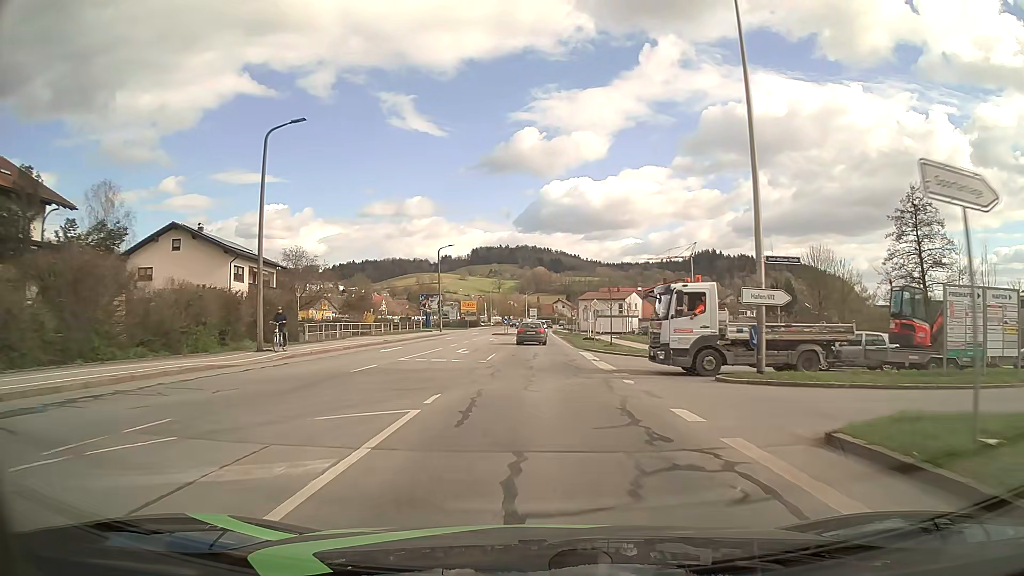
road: secondary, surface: asphalt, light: Day
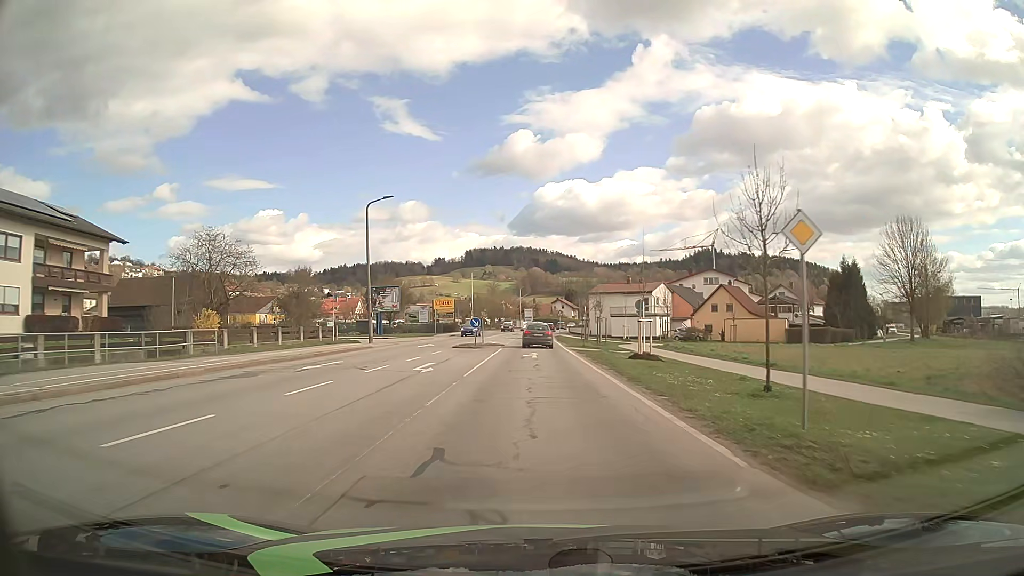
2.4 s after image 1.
(+0.1, +30.6) m; 0°
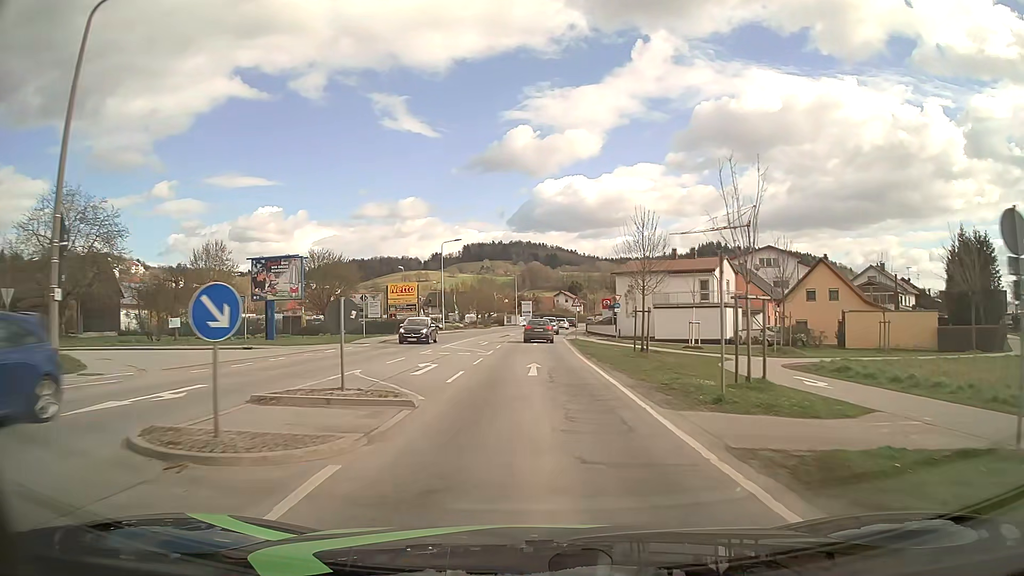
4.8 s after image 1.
(+0.1, +31.0) m; 0°
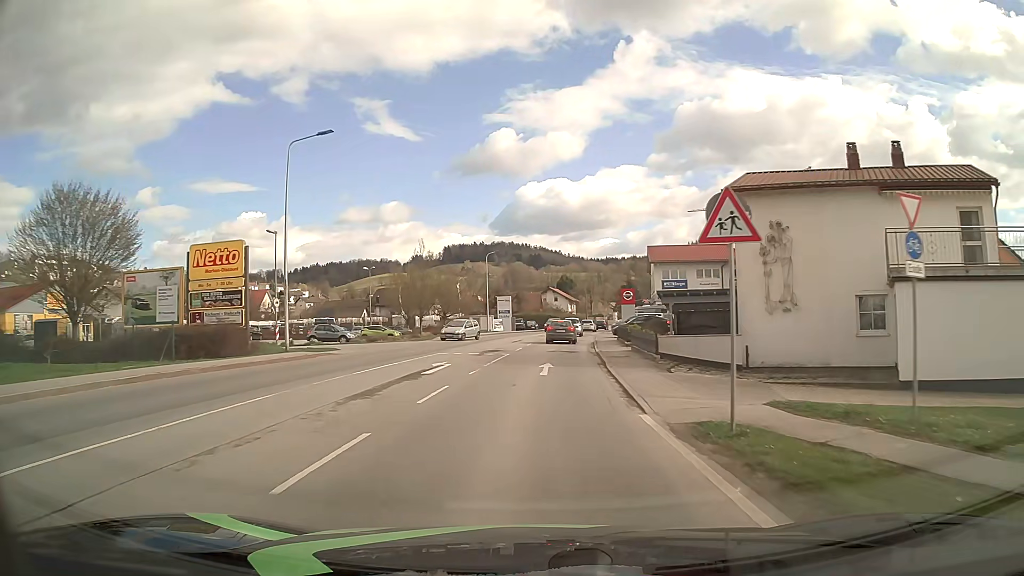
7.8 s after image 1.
(+0.2, +39.3) m; +1°
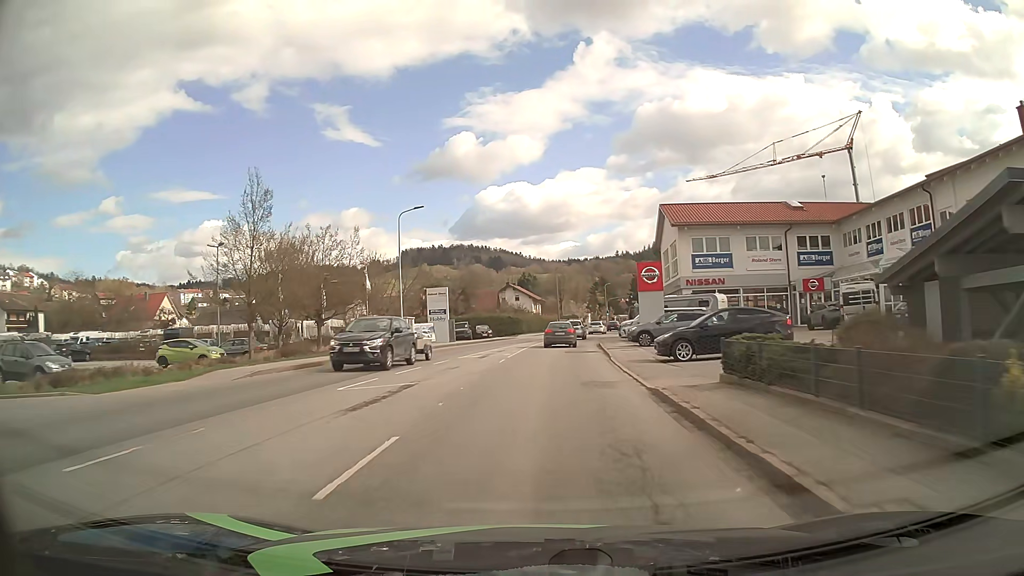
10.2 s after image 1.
(+1.0, +31.6) m; +3°
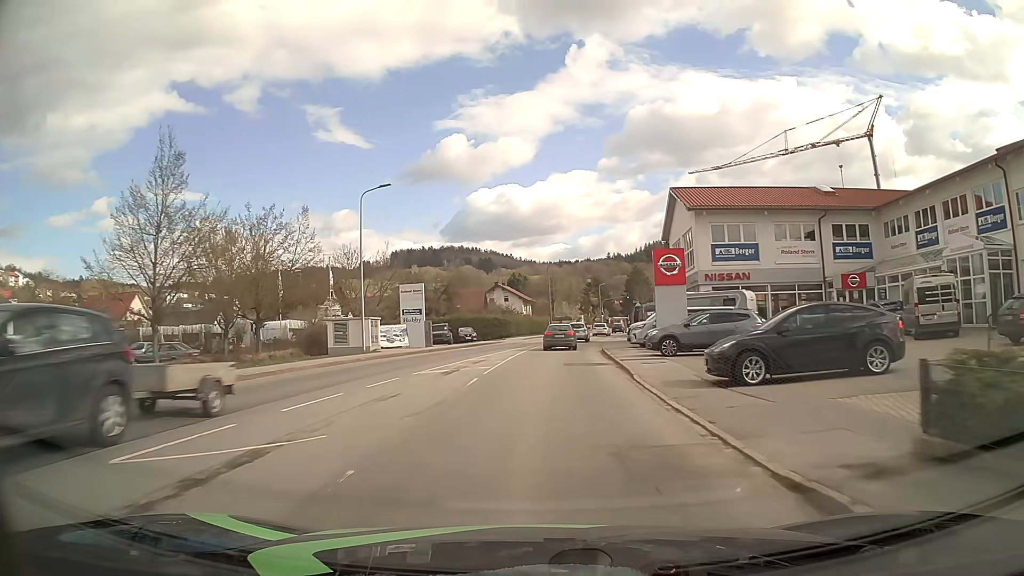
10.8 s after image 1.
(+0.1, +7.9) m; +1°
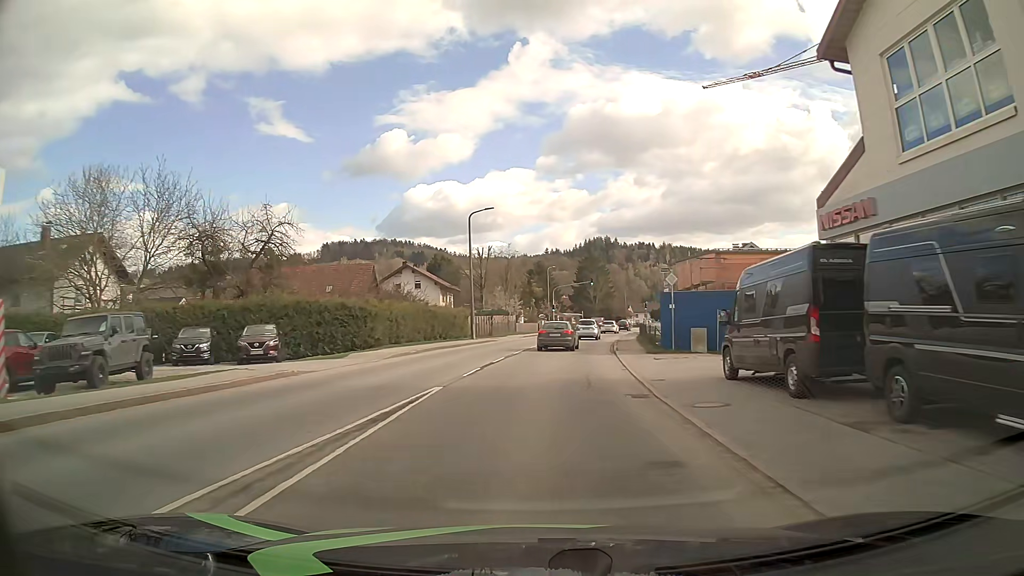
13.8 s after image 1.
(+1.8, +38.9) m; +5°
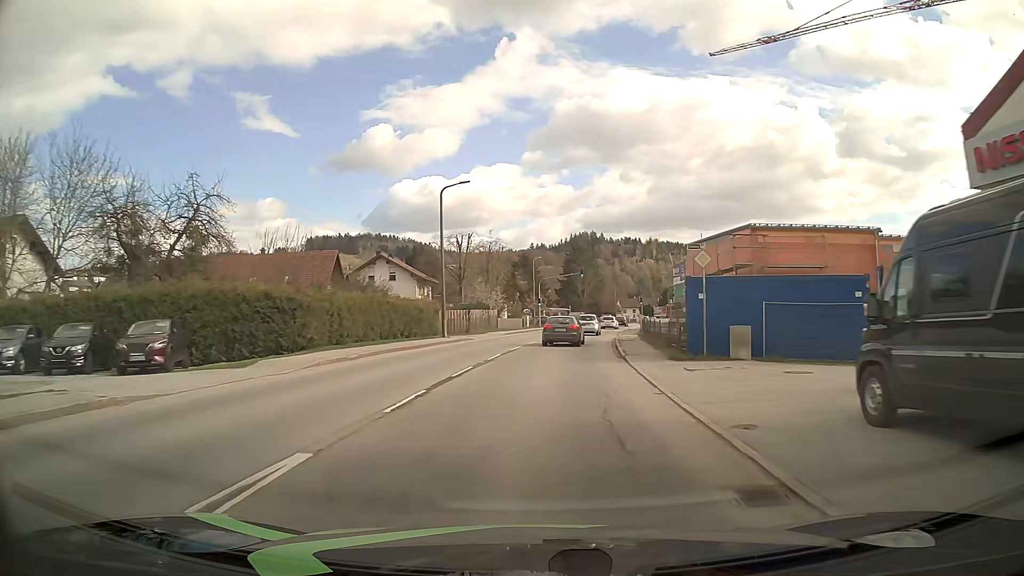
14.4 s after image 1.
(+0.1, +7.6) m; +1°
